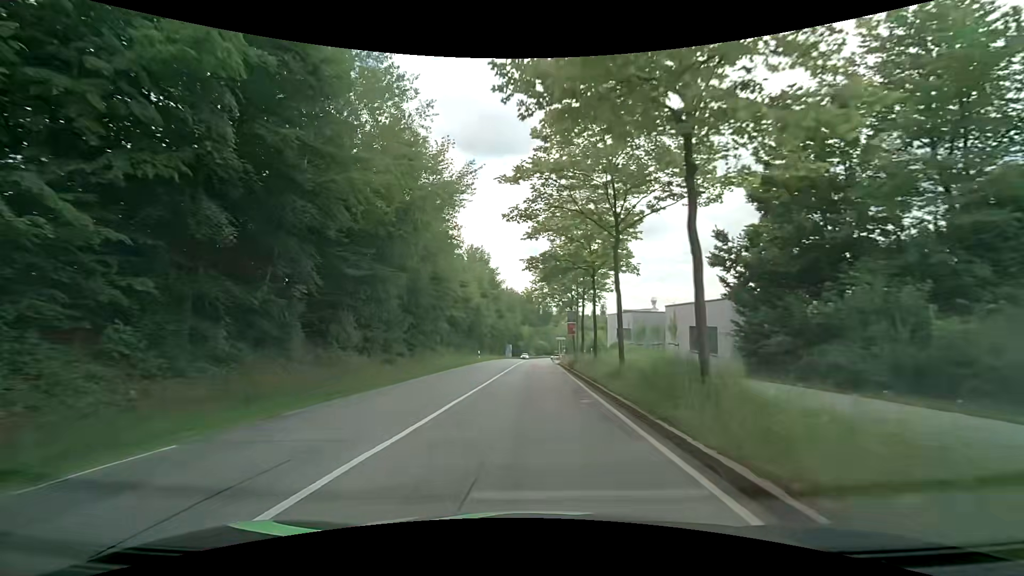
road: secondary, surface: asphalt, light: Day
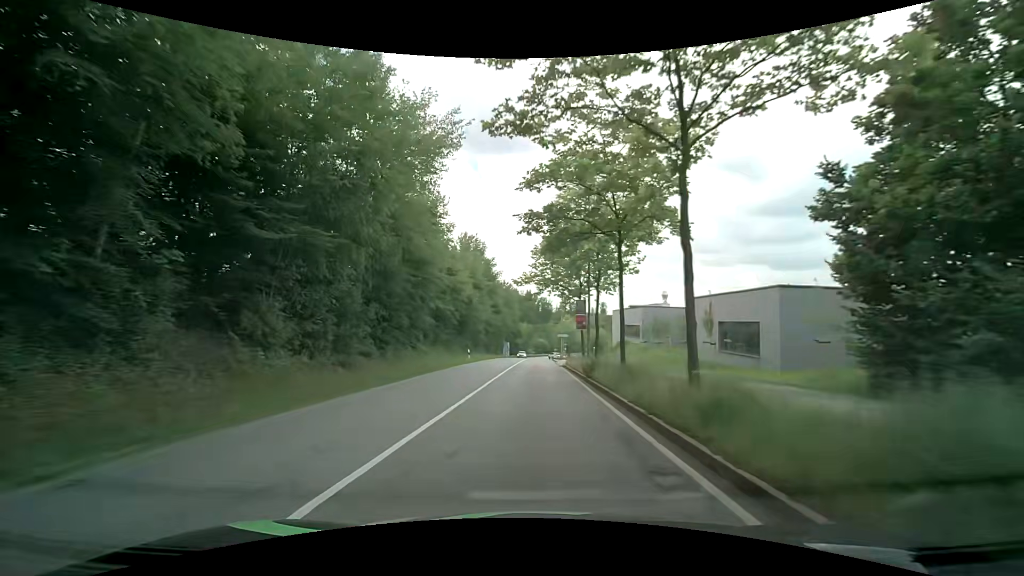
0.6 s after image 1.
(+0.1, +7.7) m; 0°
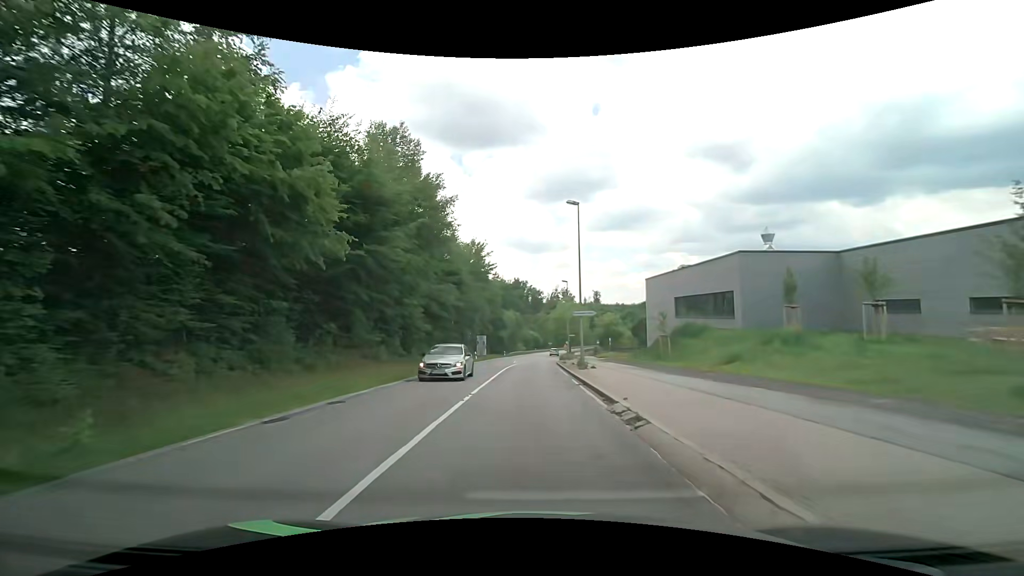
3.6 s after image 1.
(+0.6, +38.2) m; +1°
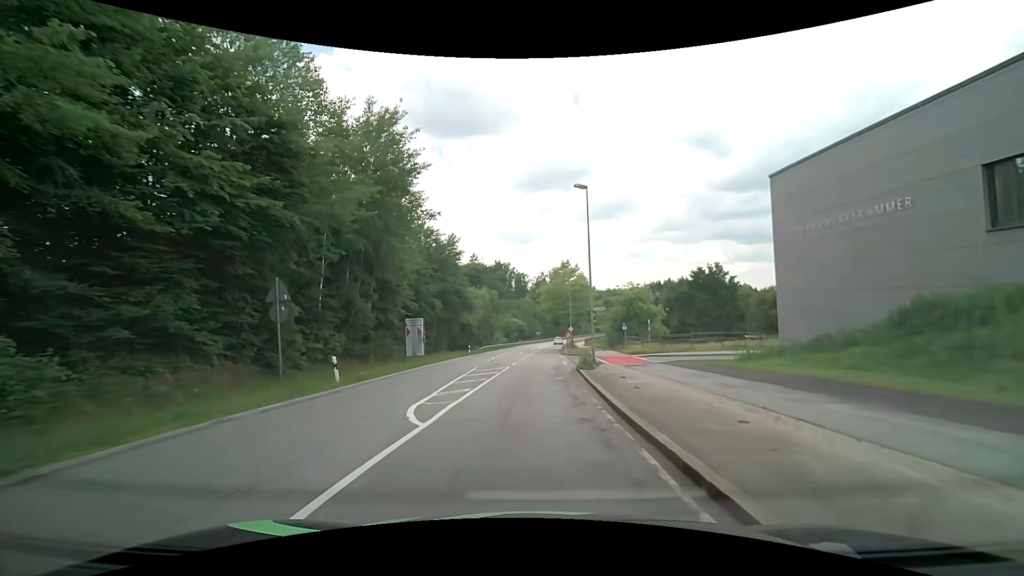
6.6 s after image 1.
(+0.3, +36.7) m; +2°
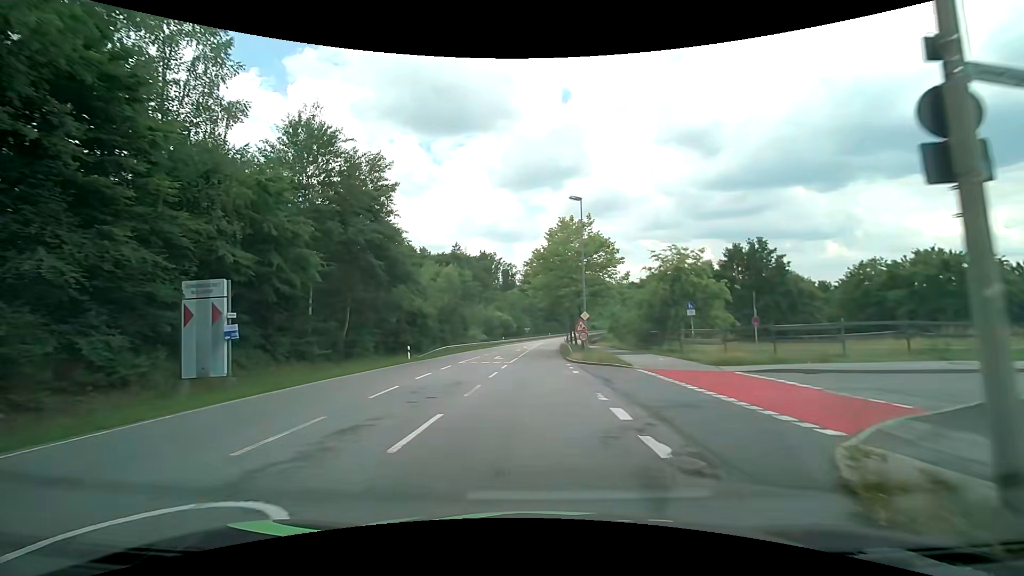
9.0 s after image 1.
(+0.2, +24.7) m; +2°
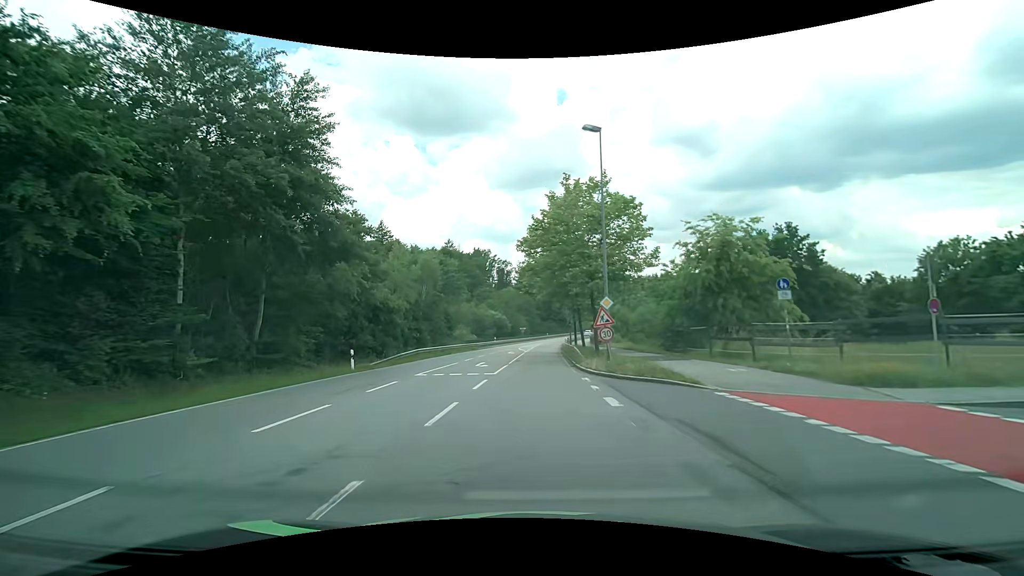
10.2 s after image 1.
(-0.1, +10.3) m; 0°
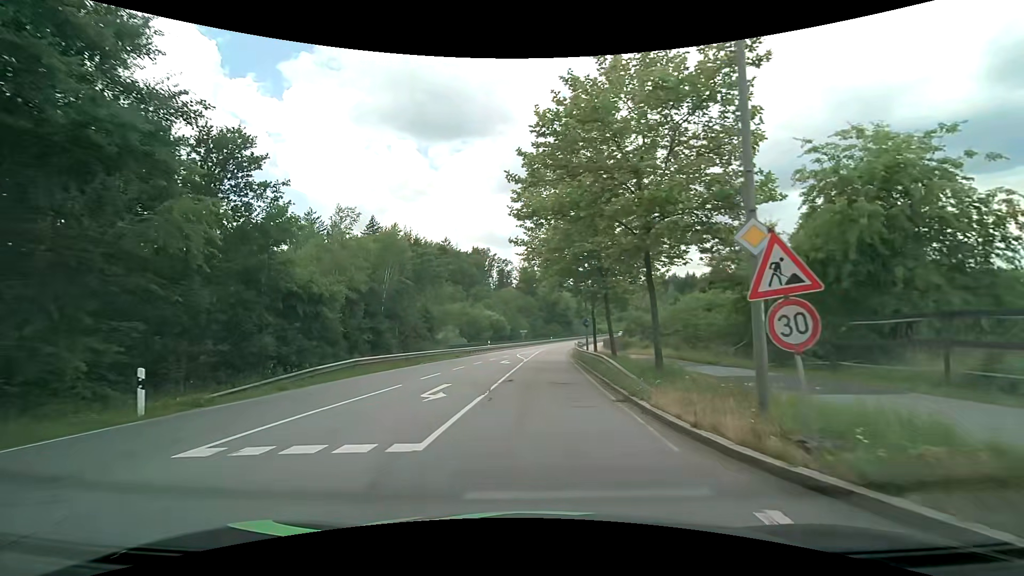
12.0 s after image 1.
(0.0, +13.5) m; 0°
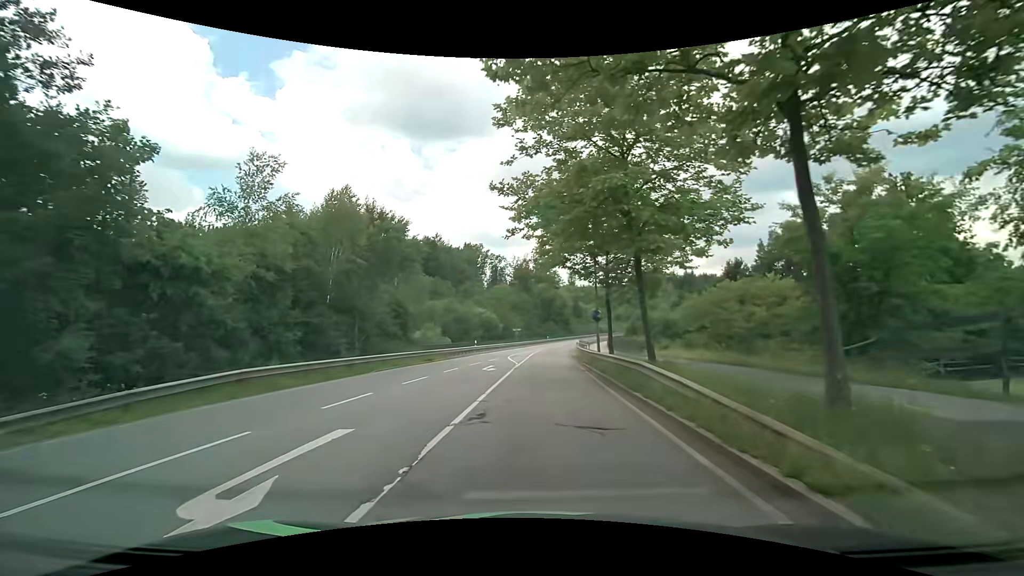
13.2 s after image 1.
(0.0, +9.0) m; +1°
(0, +10) (0, +20) (+1, +30) (+1, +40) (+2, +50) (+3, +60) (+4, +70) (+5, +80) (+7, +90) (+9, +99) m
